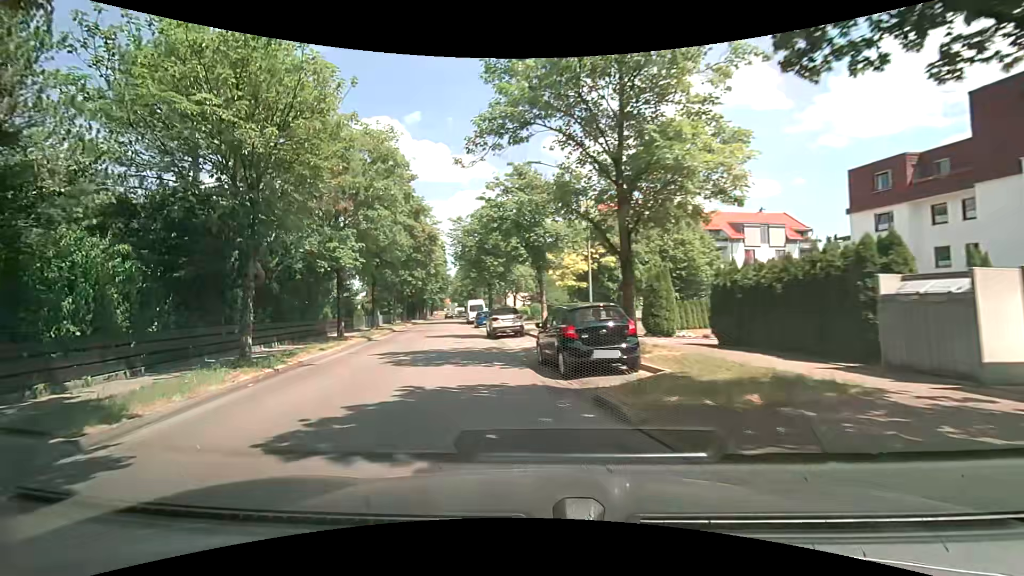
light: Day
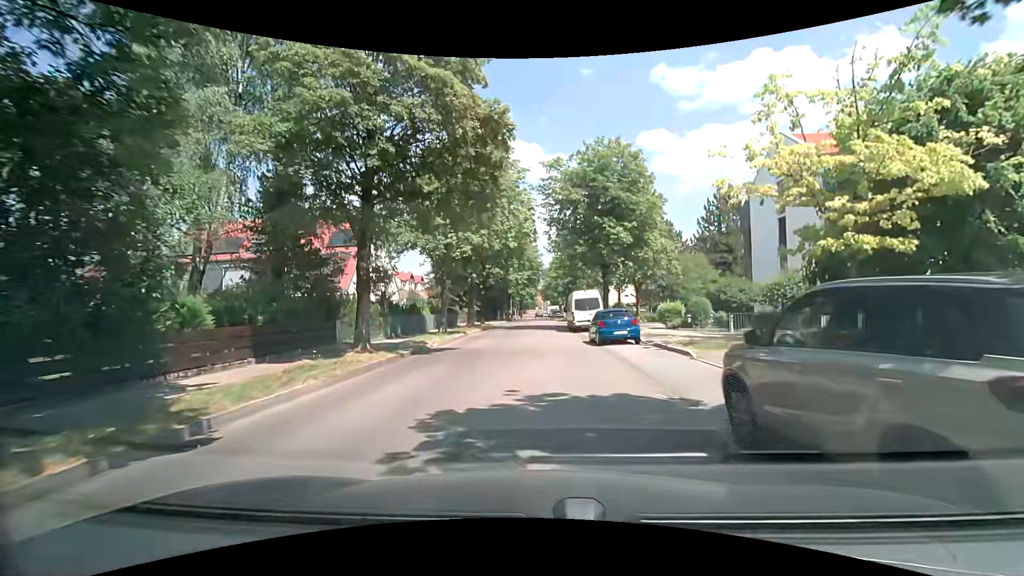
(-3.5, +22.9) m; -10°
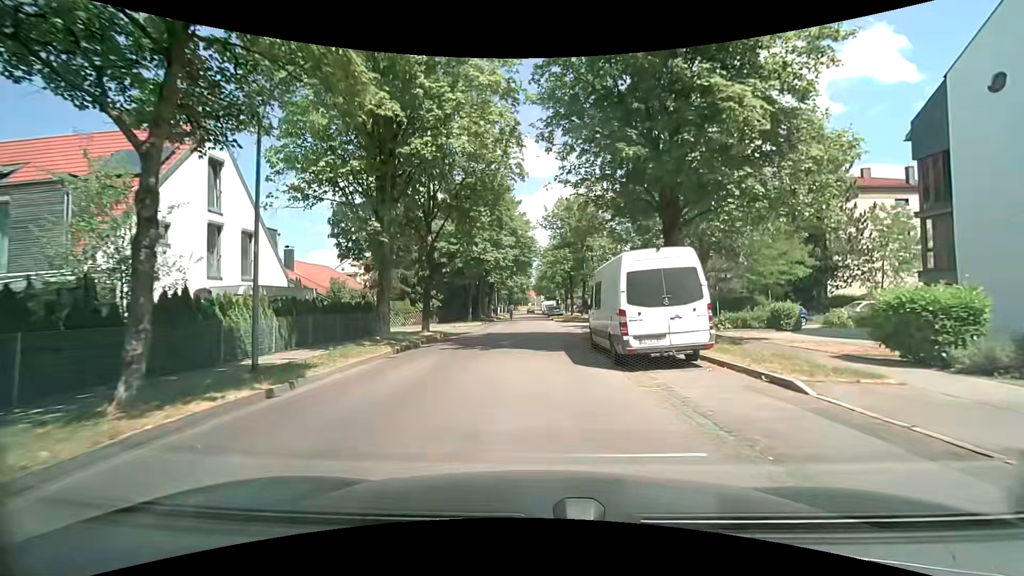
(+0.1, +20.6) m; +1°
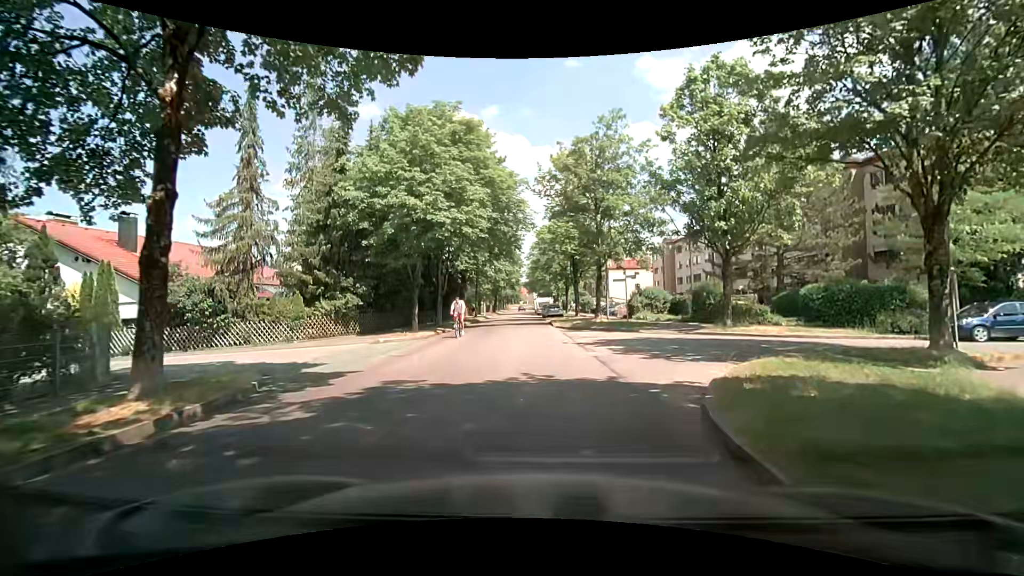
(-0.2, +17.3) m; 0°
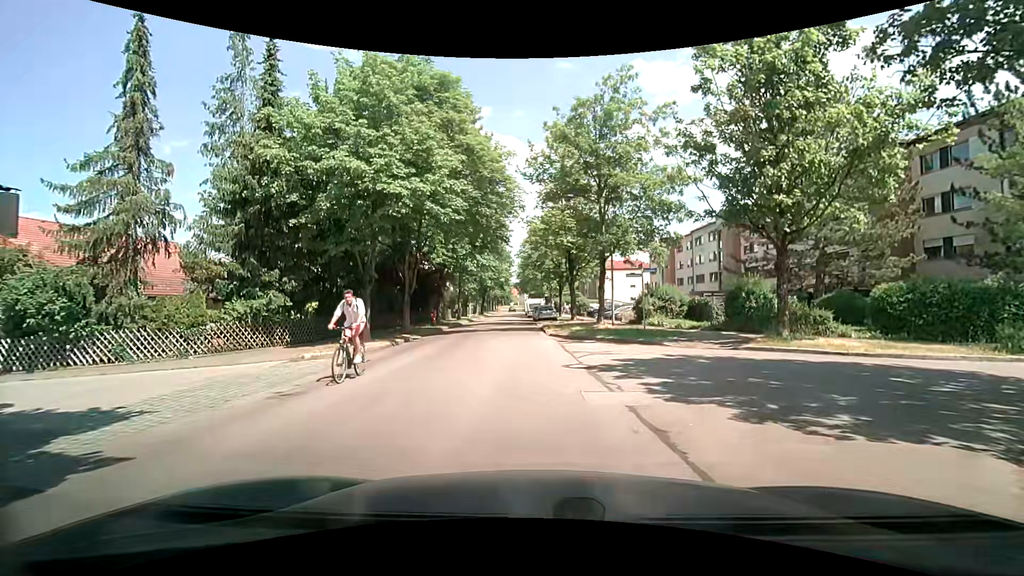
(0.0, +5.9) m; +2°
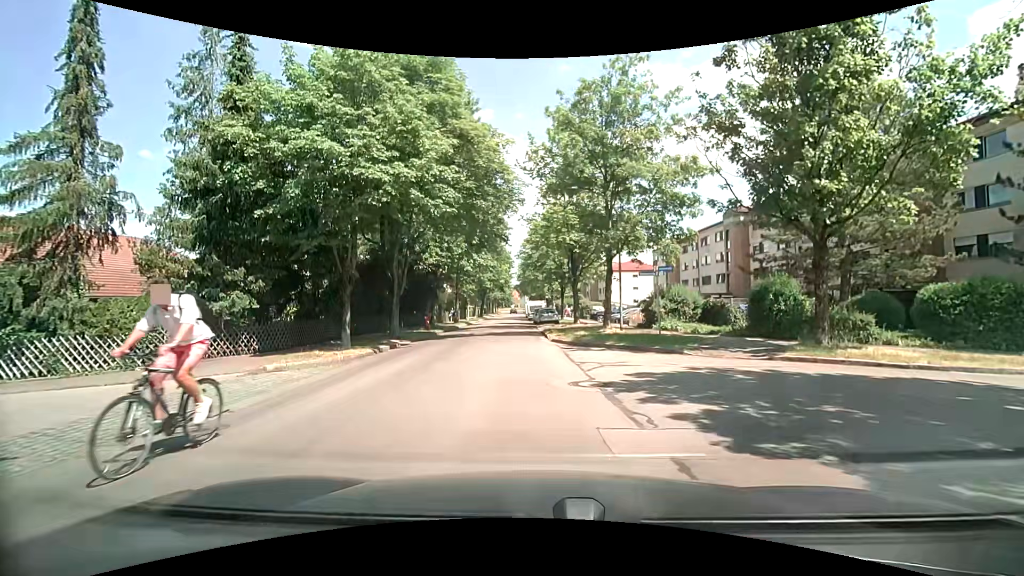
(-0.1, +2.2) m; -1°
